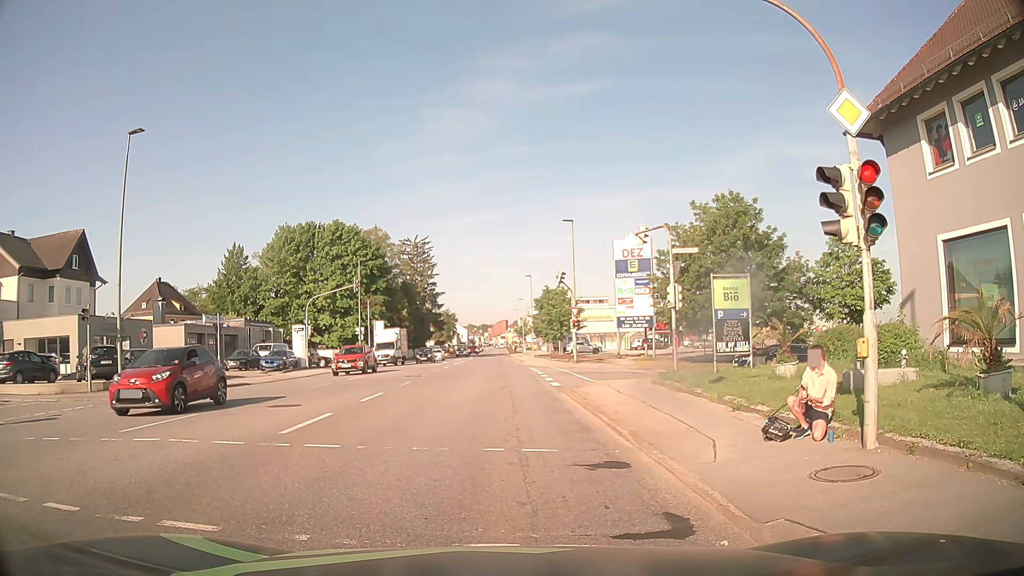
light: Day
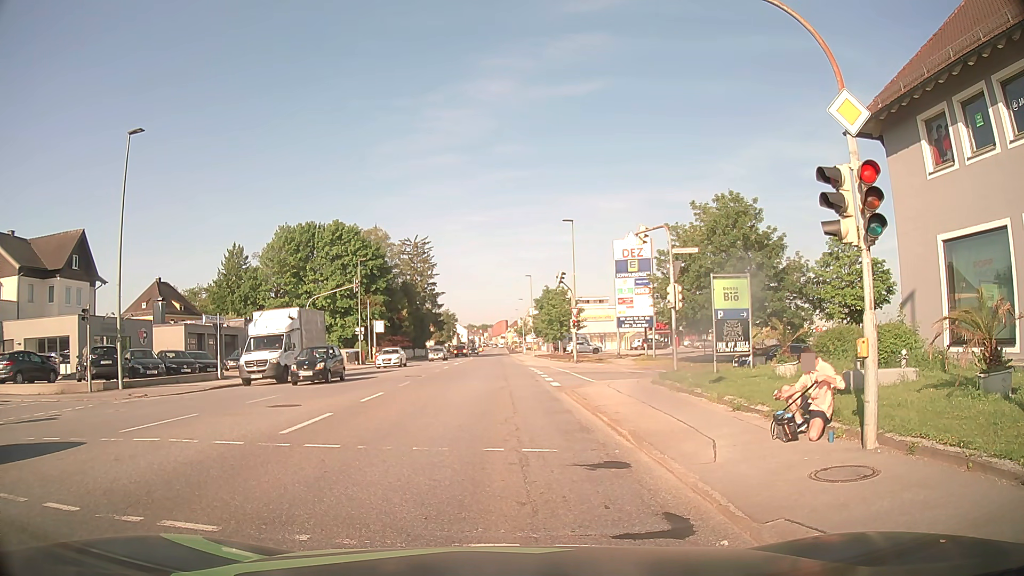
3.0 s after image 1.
(0.0, 0.0) m; 0°
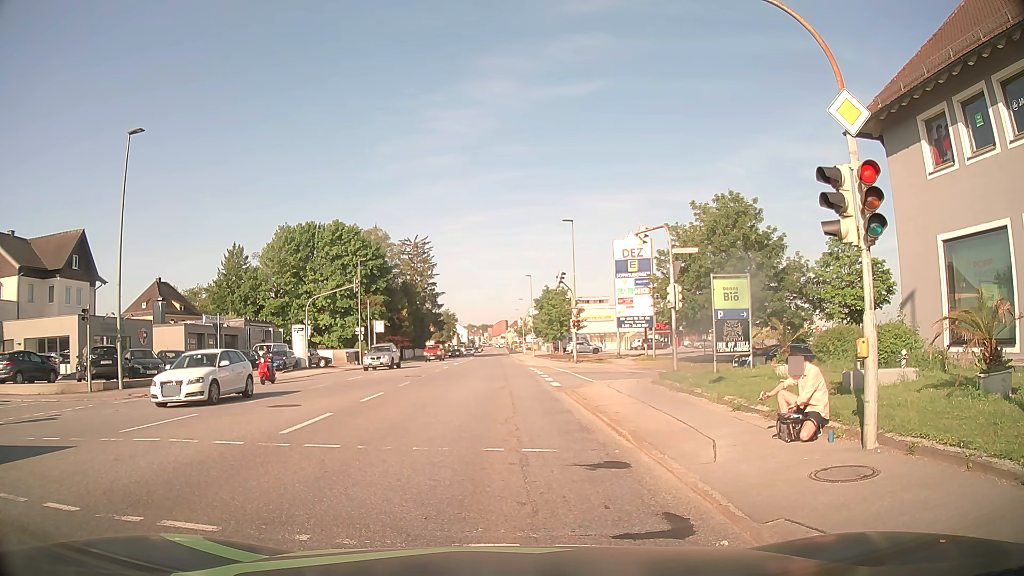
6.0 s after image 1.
(0.0, 0.0) m; 0°
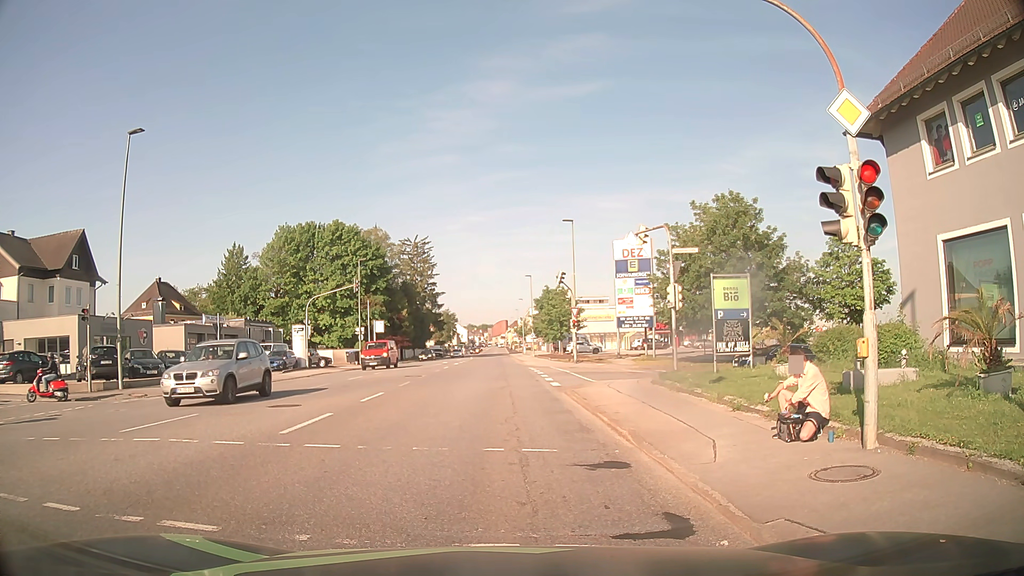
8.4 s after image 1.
(0.0, 0.0) m; 0°
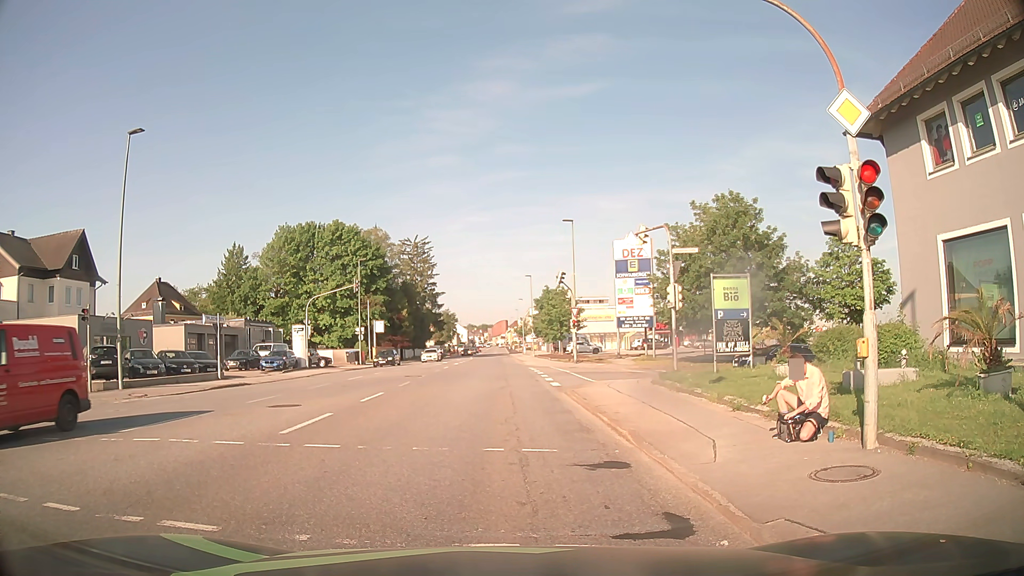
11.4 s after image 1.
(0.0, 0.0) m; 0°
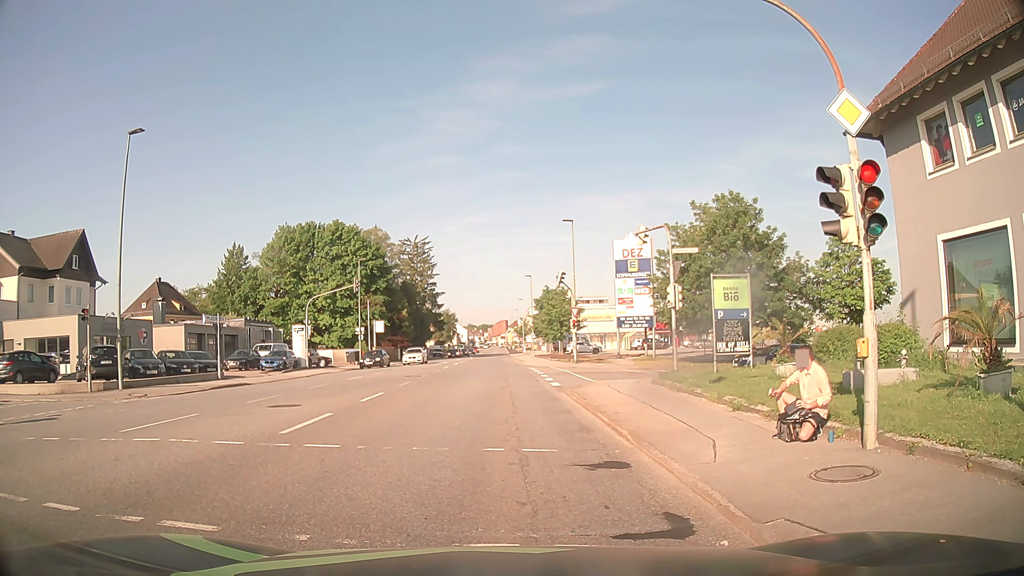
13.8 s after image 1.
(0.0, 0.0) m; 0°
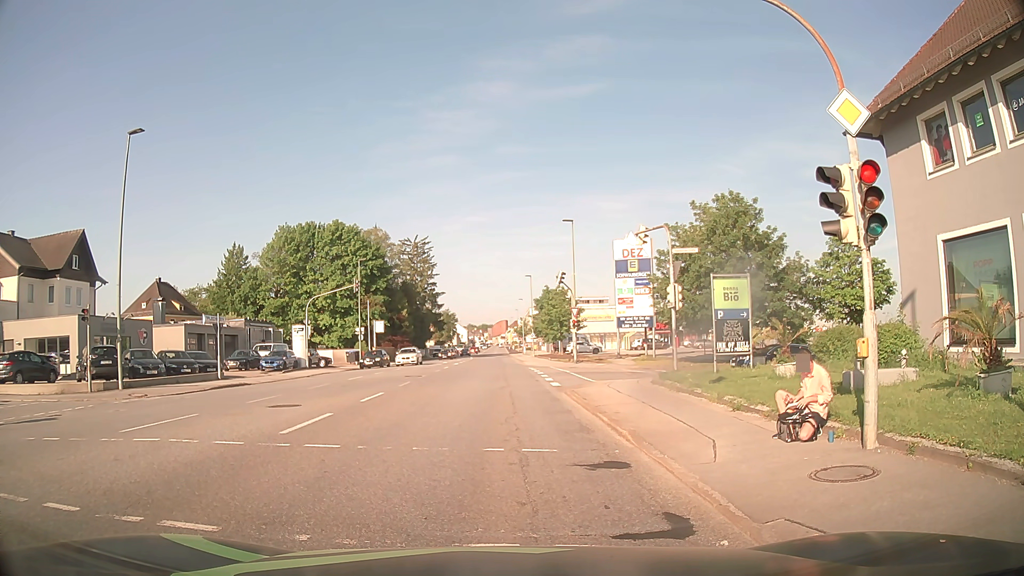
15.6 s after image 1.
(0.0, 0.0) m; 0°
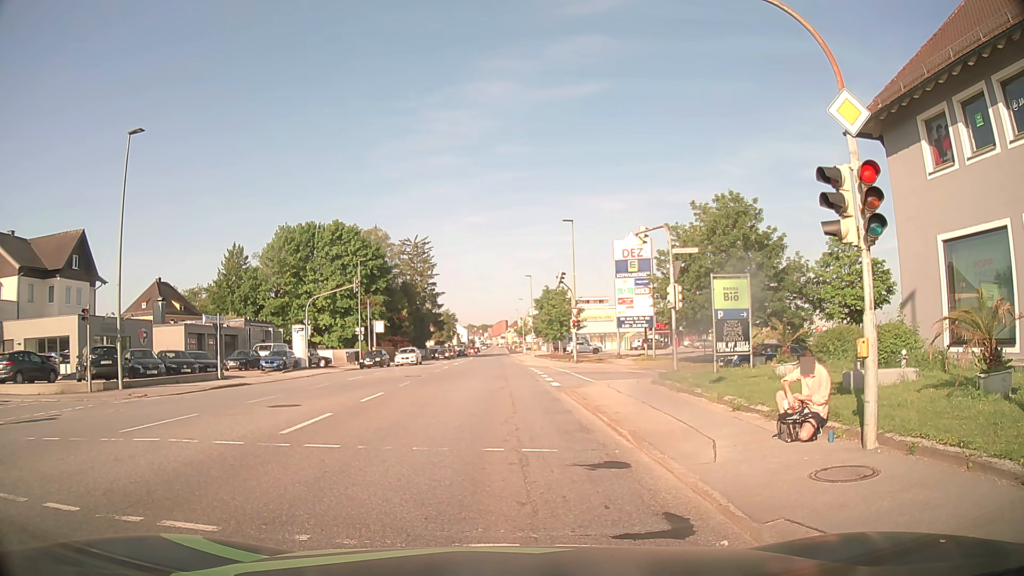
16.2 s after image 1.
(0.0, 0.0) m; 0°
